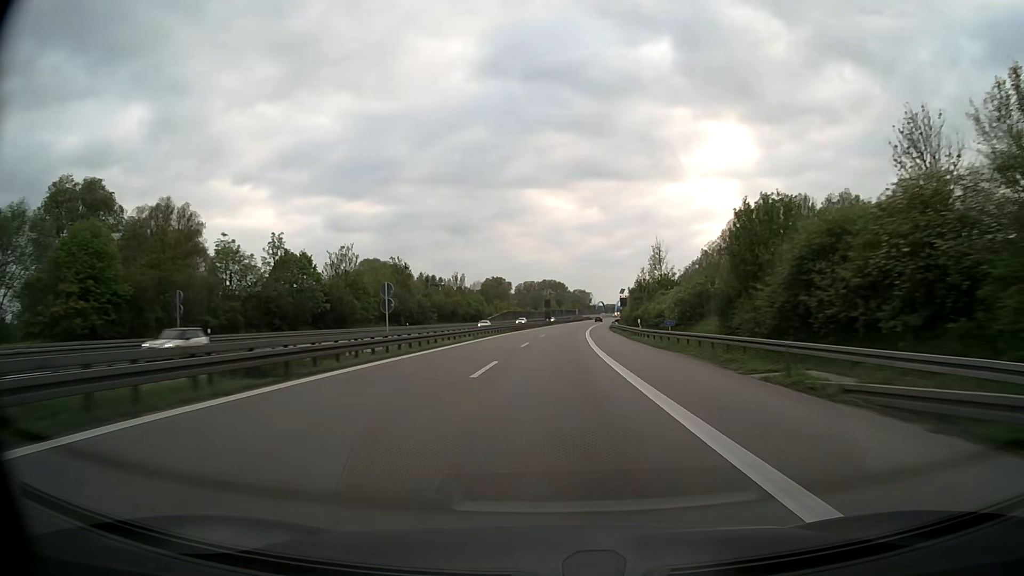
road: motorway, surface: asphalt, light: Day
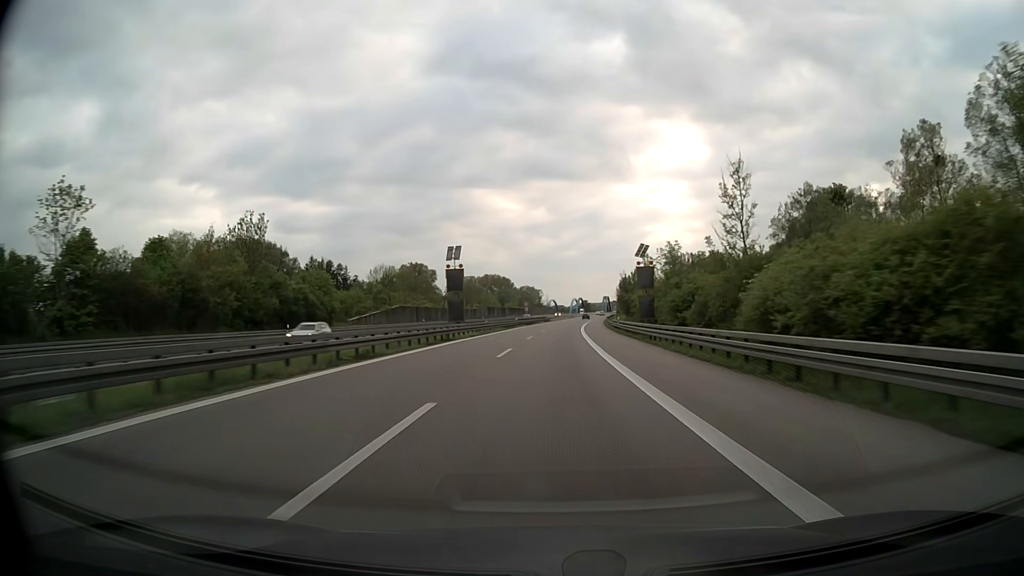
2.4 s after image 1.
(+3.4, +83.3) m; +5°
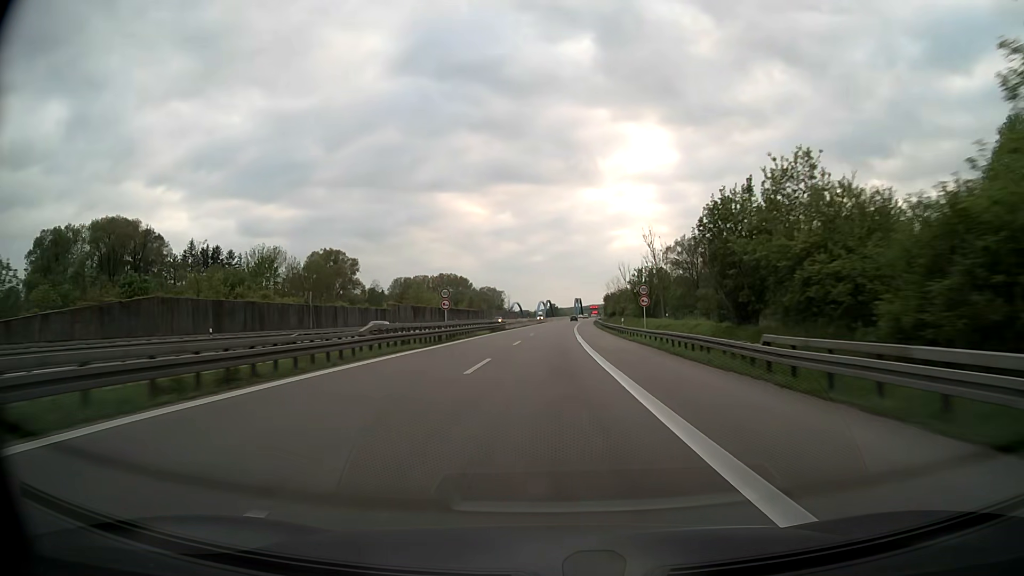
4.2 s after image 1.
(+1.4, +60.1) m; +3°
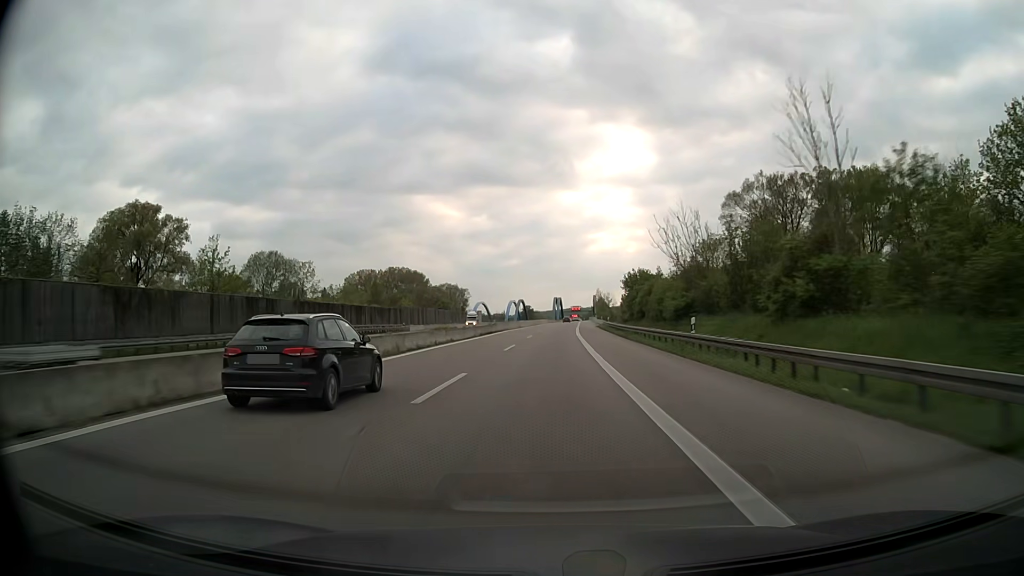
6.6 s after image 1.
(+1.8, +77.7) m; +2°
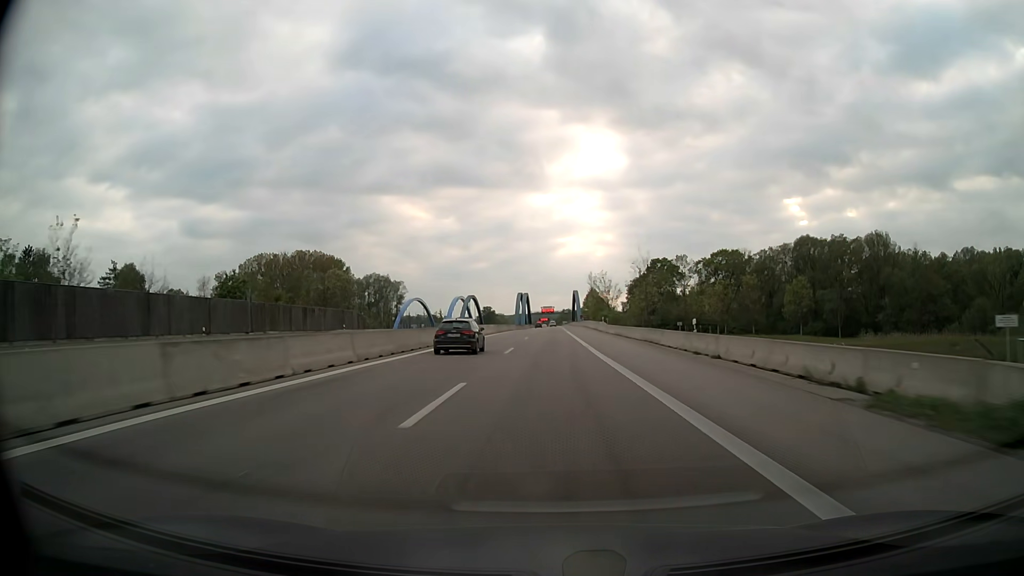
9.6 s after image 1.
(+2.1, +95.4) m; +3°
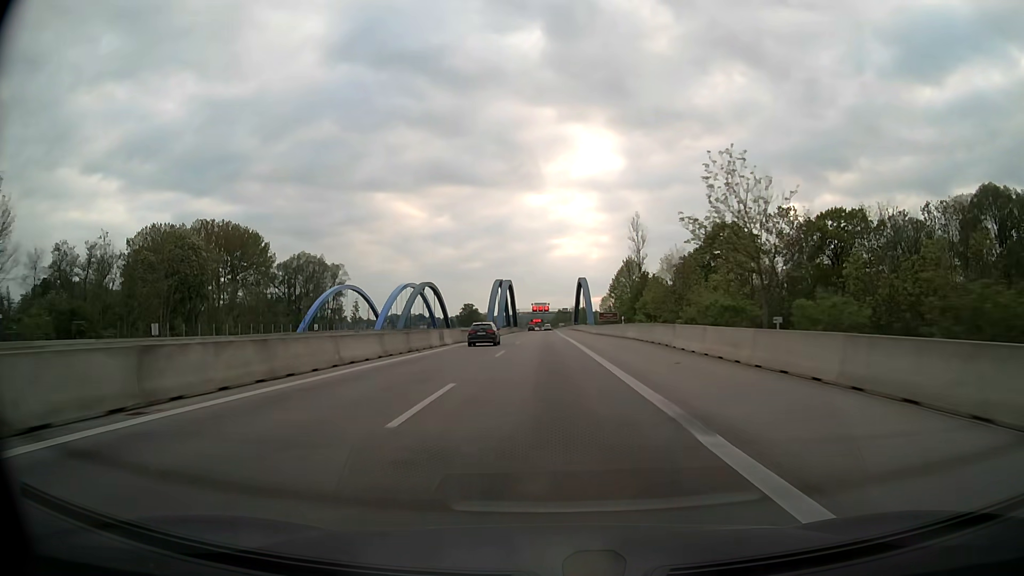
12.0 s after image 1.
(+0.4, +76.0) m; 0°
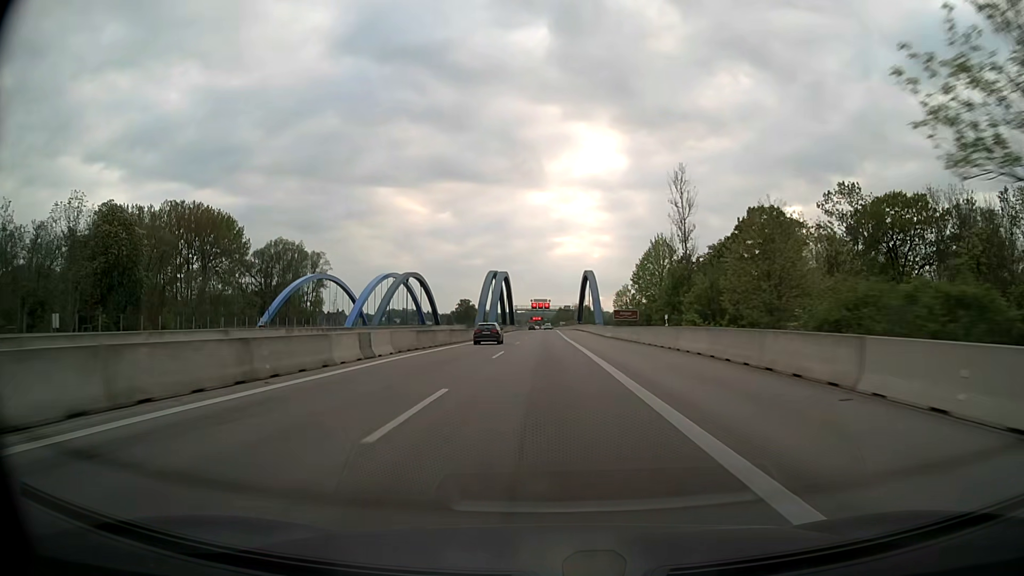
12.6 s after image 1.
(0.0, +19.0) m; 0°
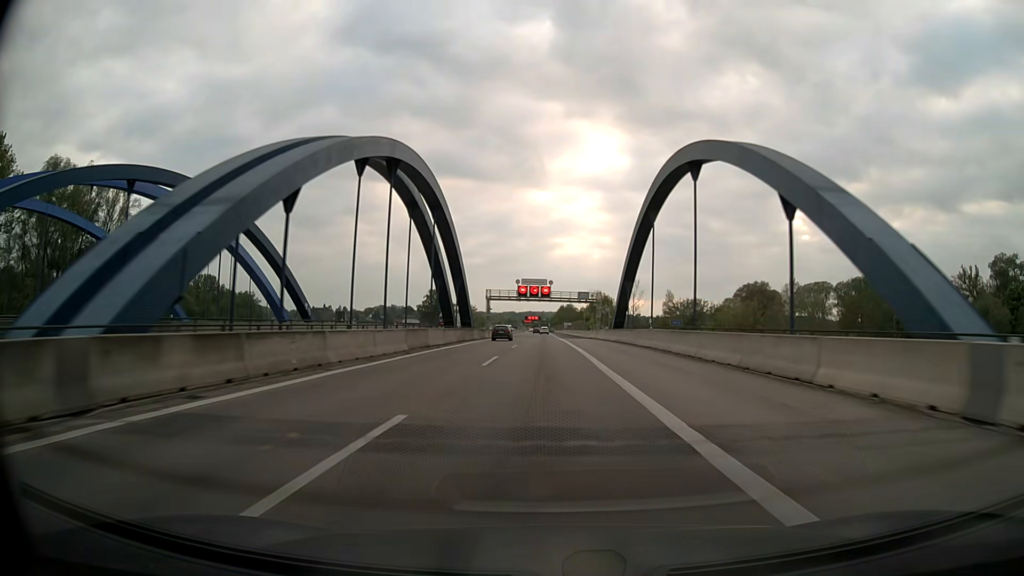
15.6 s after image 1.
(+0.1, +94.1) m; 0°
(0, +10) (0, +20) (0, +30) (0, +40) (0, +50) (0, +60) (0, +70) (0, +80) (0, +90) (0, +100) m
